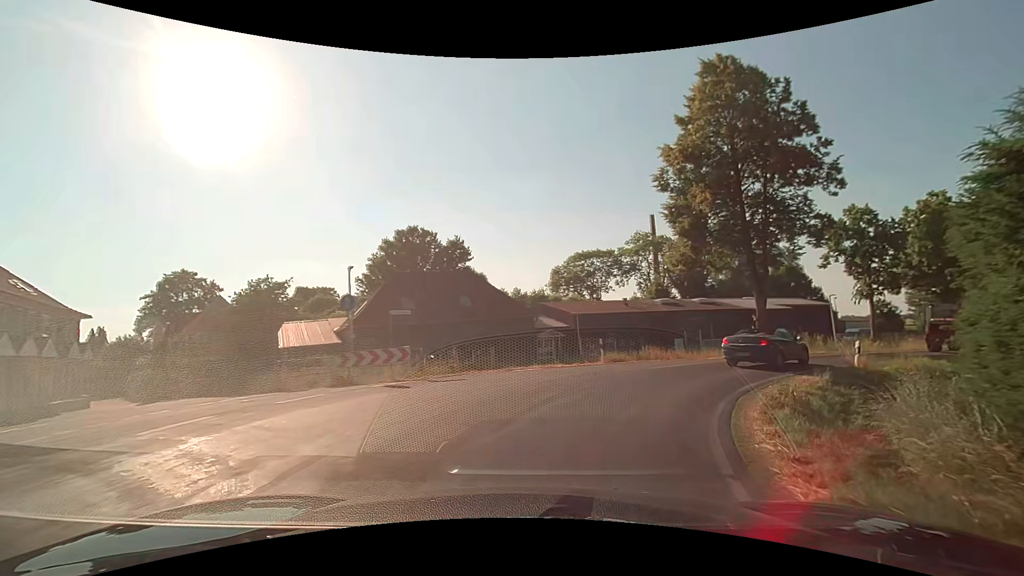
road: secondary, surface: asphalt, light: Day
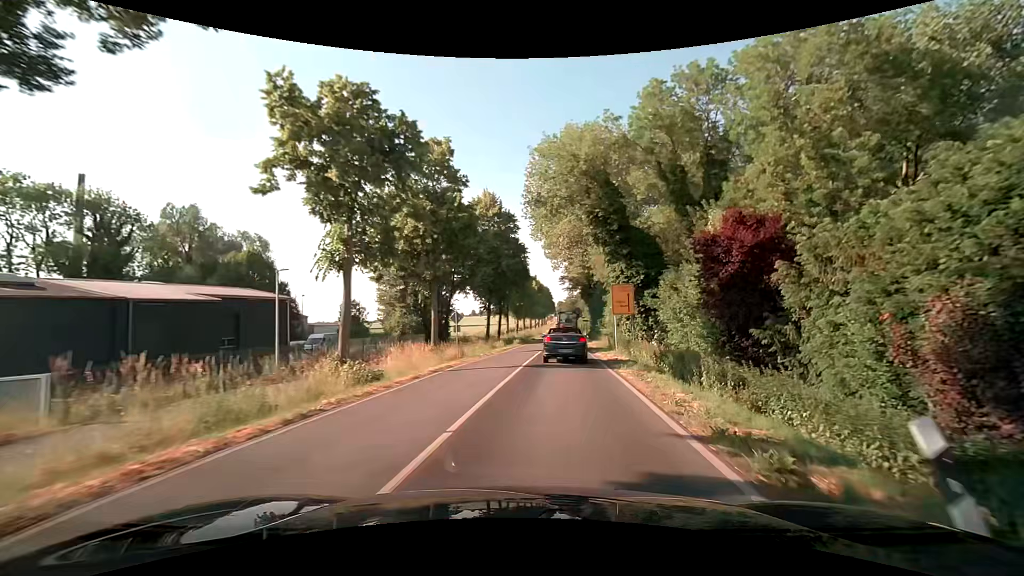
(+14.9, +24.7) m; +56°
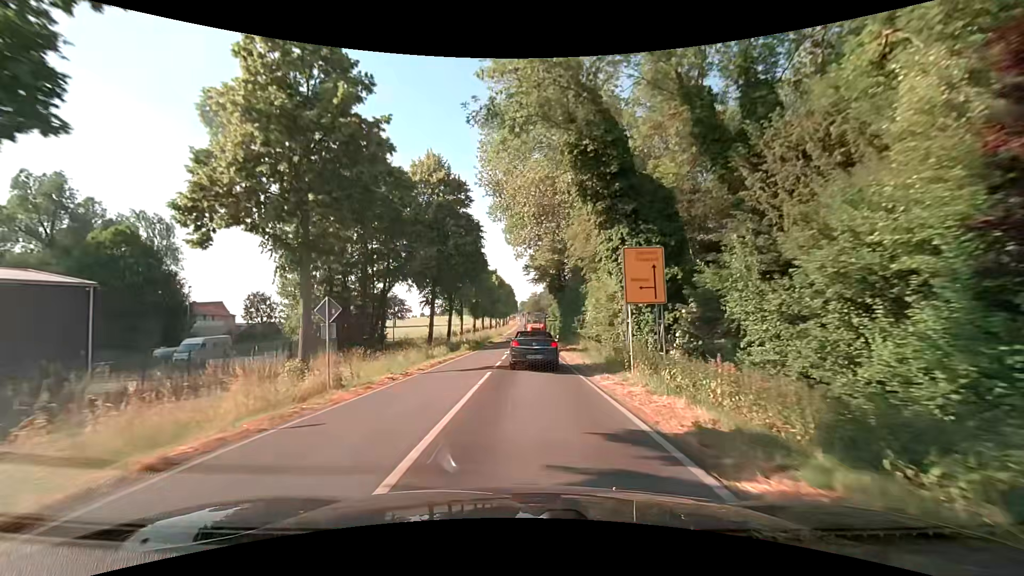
(+0.6, +14.3) m; +4°
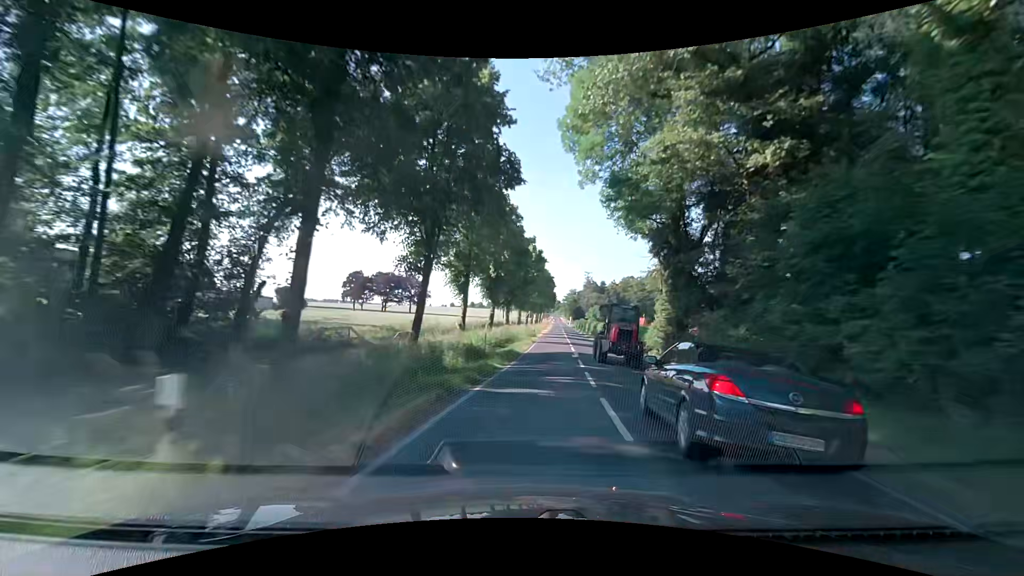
(-1.9, +36.6) m; -4°
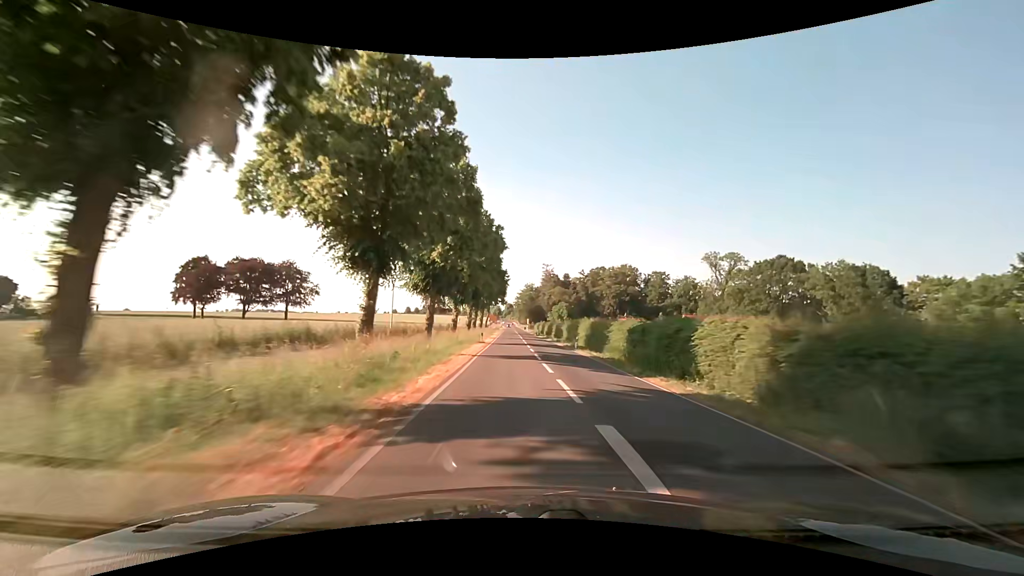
(+4.4, +64.8) m; +6°
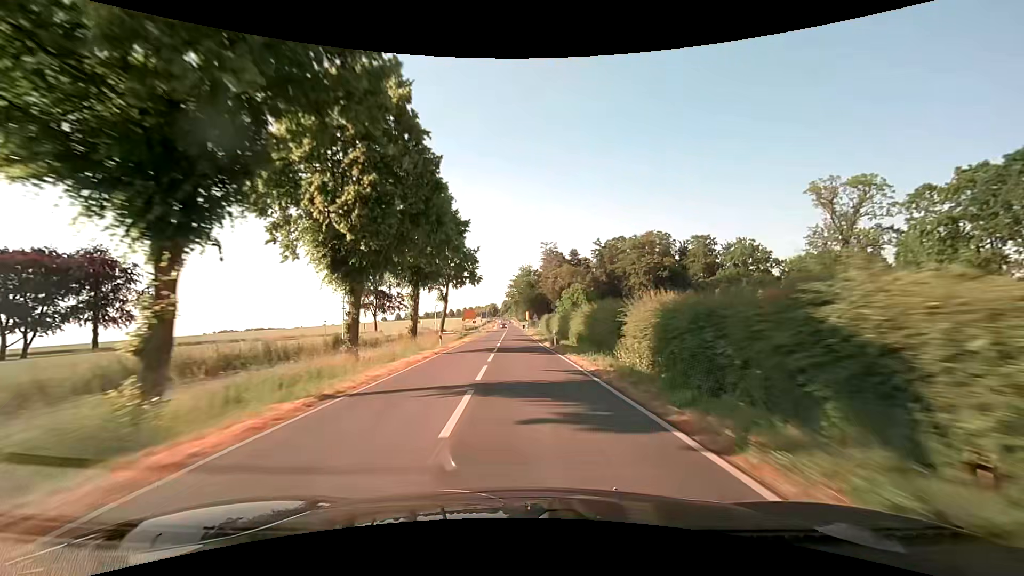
(+1.1, +56.9) m; +1°
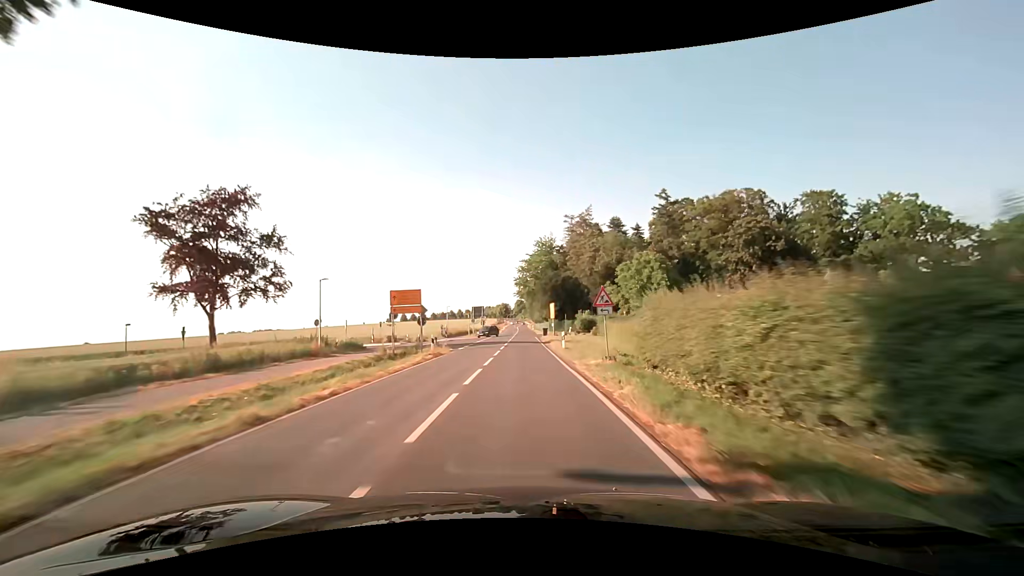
(-1.4, +53.5) m; -2°
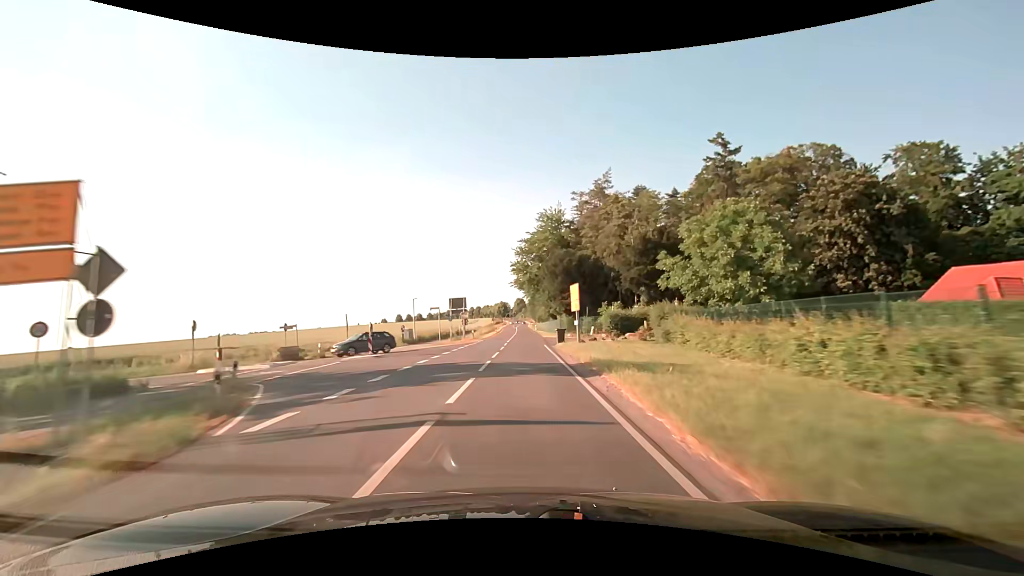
(-0.1, +25.4) m; 0°
(0, +10) (0, +20) (0, +30) (0, +40) (0, +50) (0, +60) (0, +70) (0, +80) (0, +90) (0, +100) m
